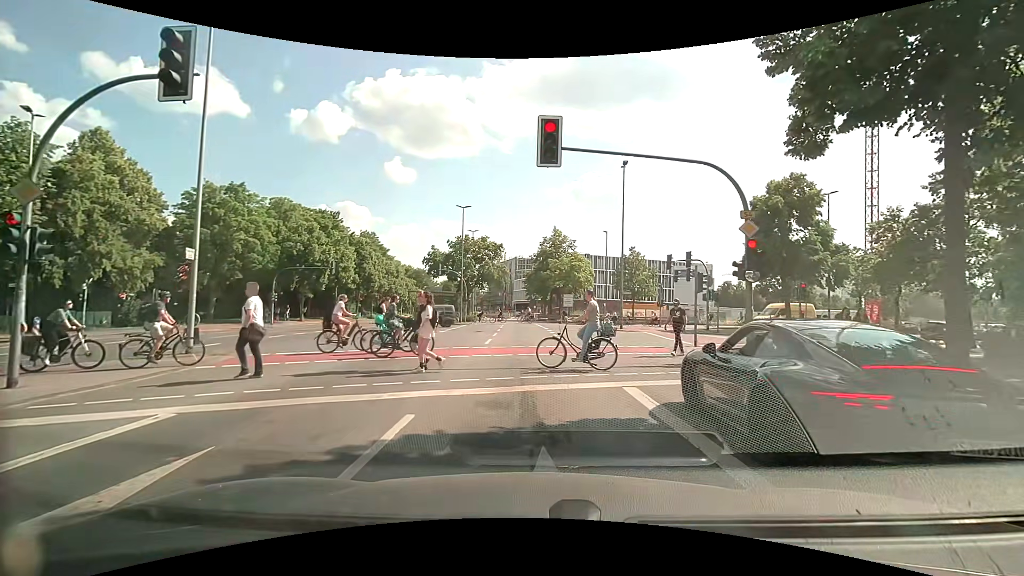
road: primary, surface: asphalt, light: Day
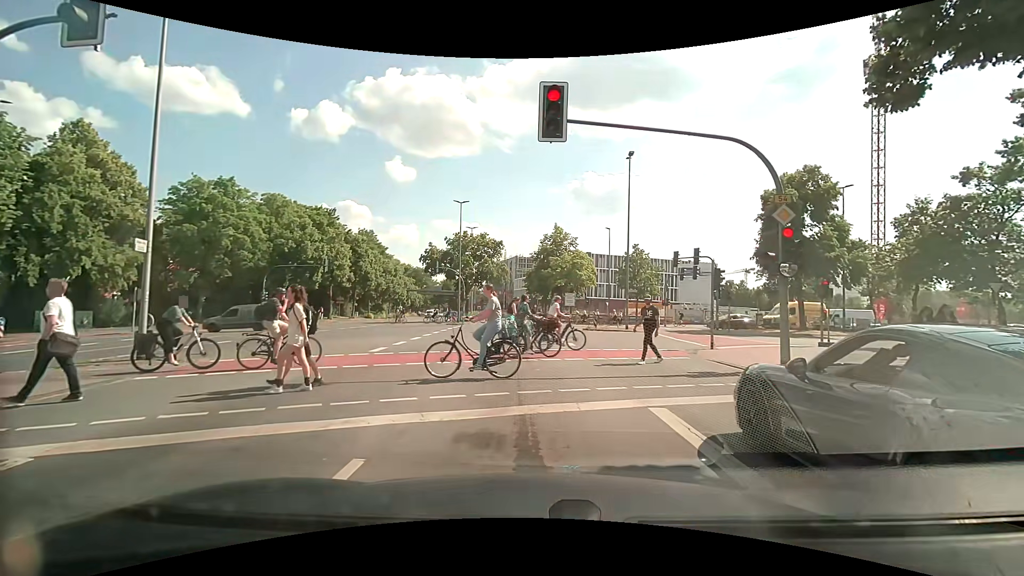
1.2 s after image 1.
(0.0, +1.8) m; +1°
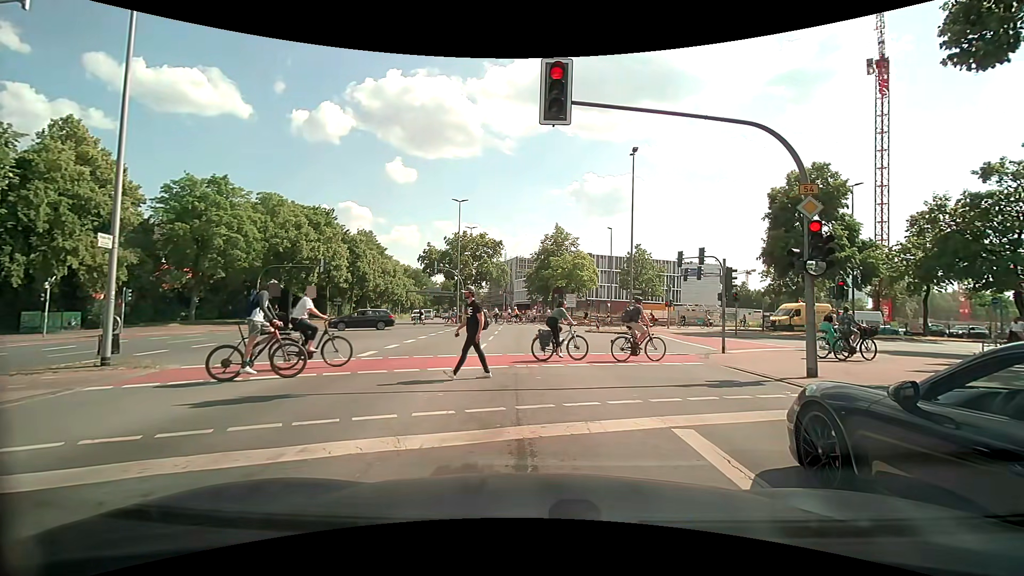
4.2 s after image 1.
(0.0, +1.2) m; 0°
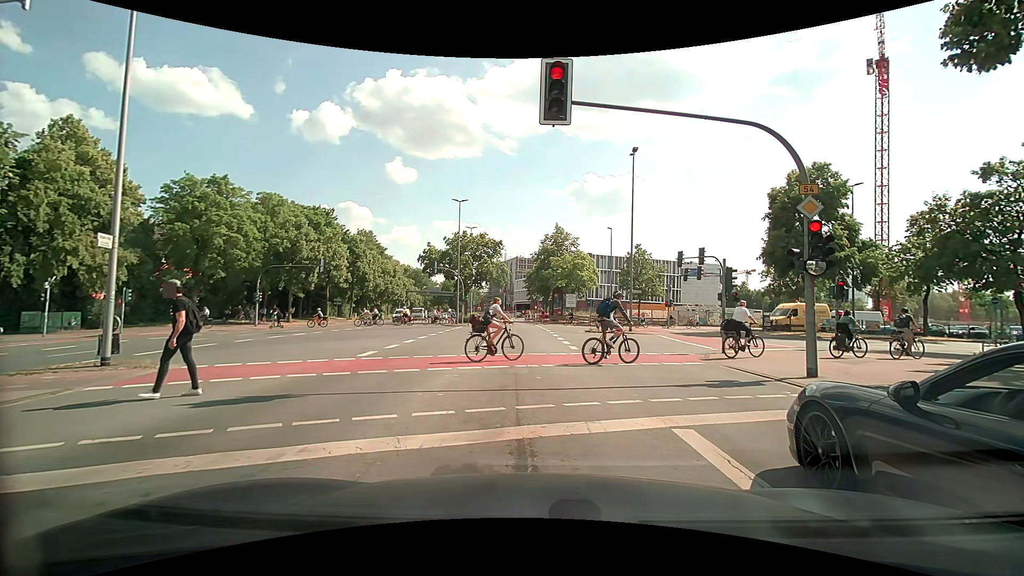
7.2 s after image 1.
(0.0, 0.0) m; 0°
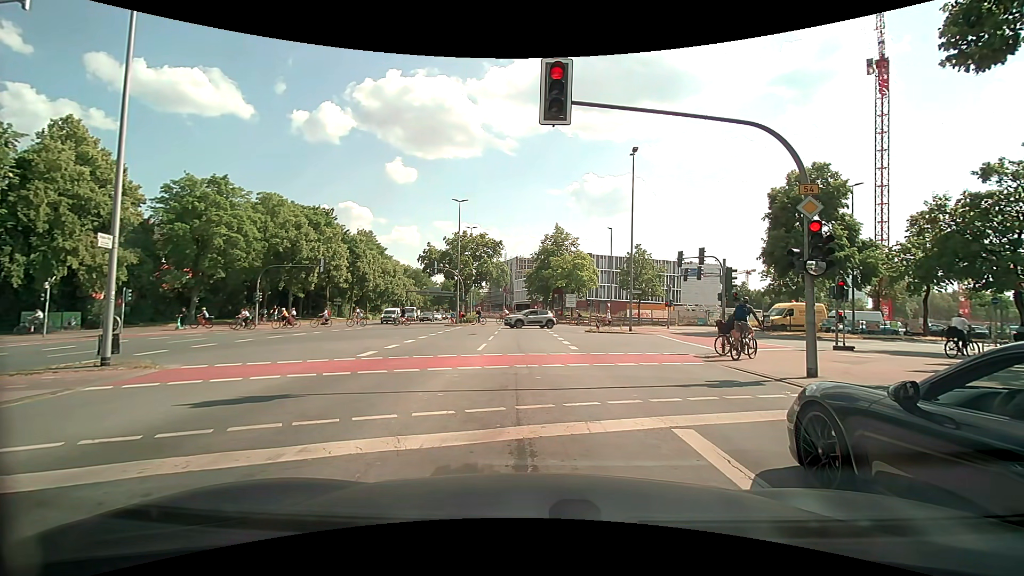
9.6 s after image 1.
(0.0, 0.0) m; 0°
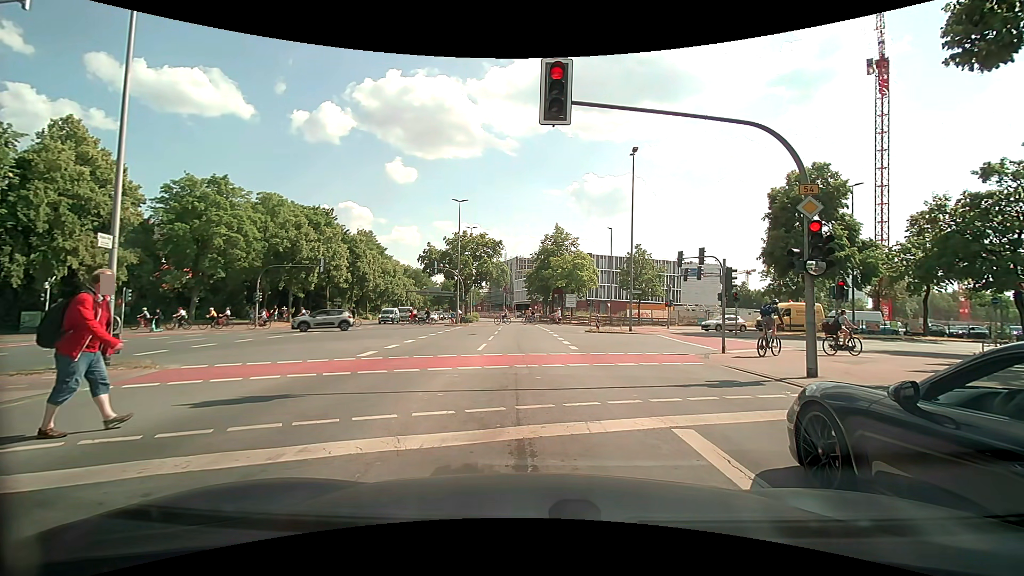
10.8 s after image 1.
(0.0, 0.0) m; 0°
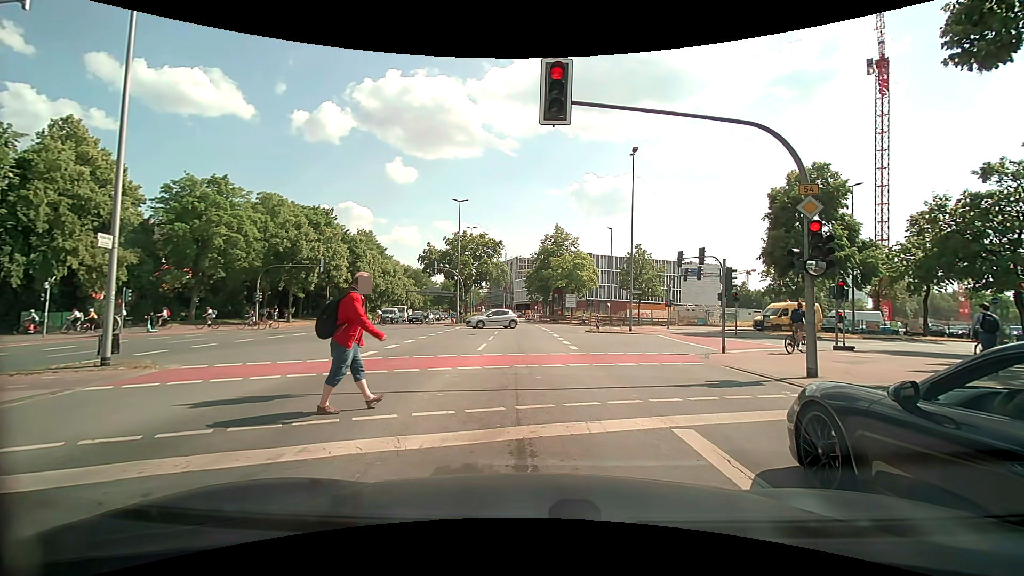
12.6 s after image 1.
(0.0, 0.0) m; 0°
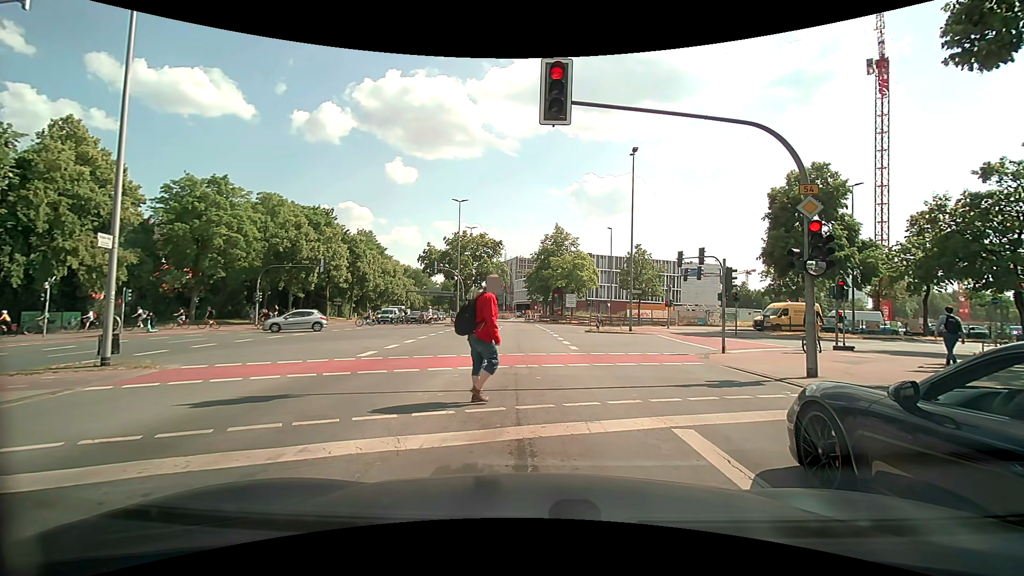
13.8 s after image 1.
(0.0, 0.0) m; 0°
